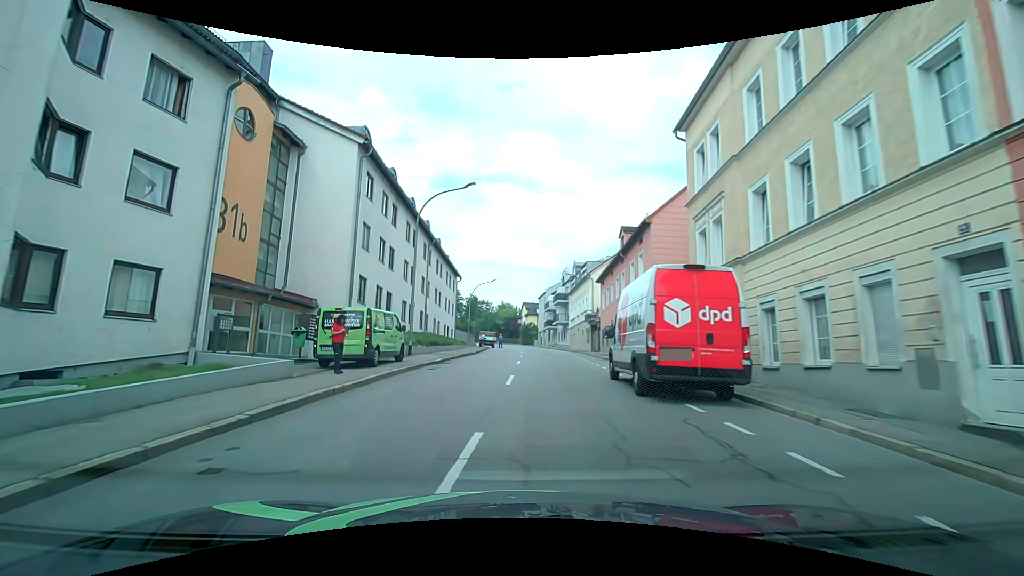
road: tertiary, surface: asphalt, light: Day
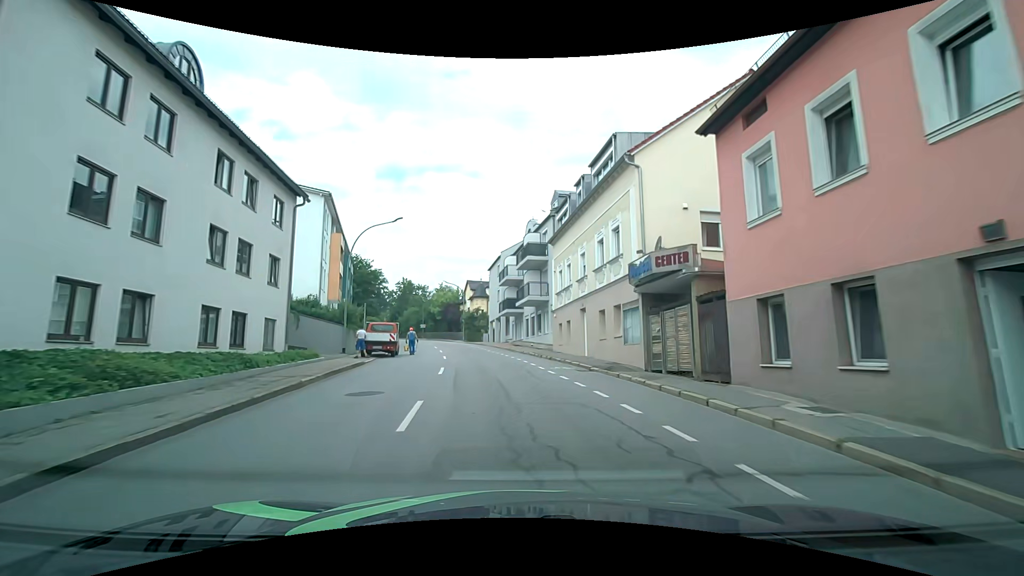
(+1.4, +33.4) m; +6°
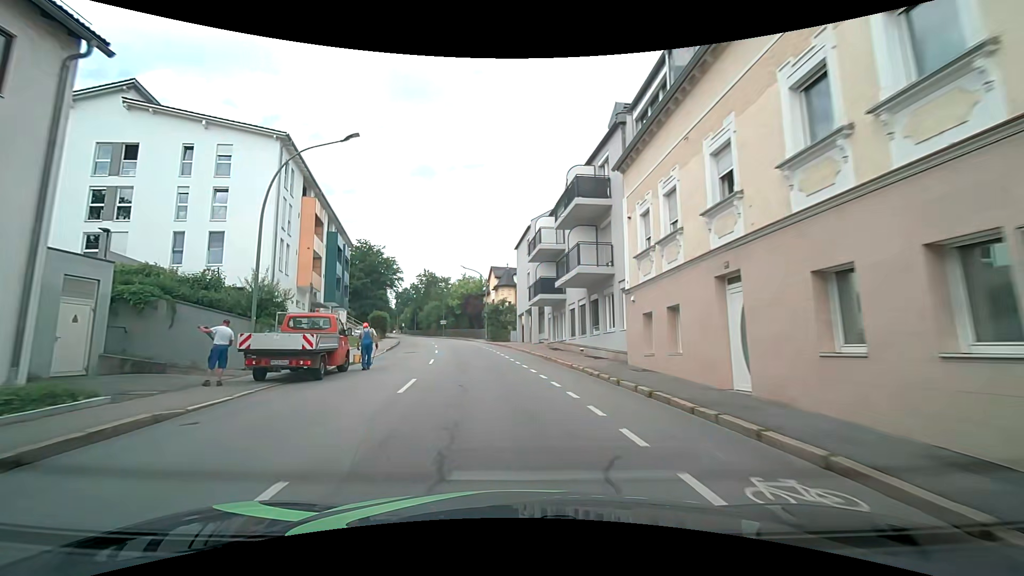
(-0.4, +14.4) m; -4°
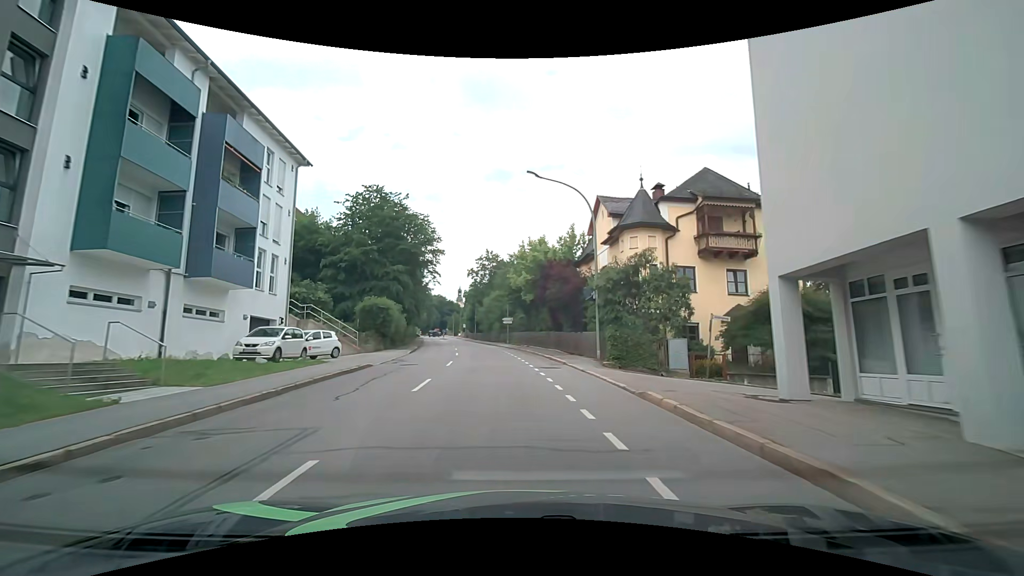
(-3.5, +35.7) m; -8°
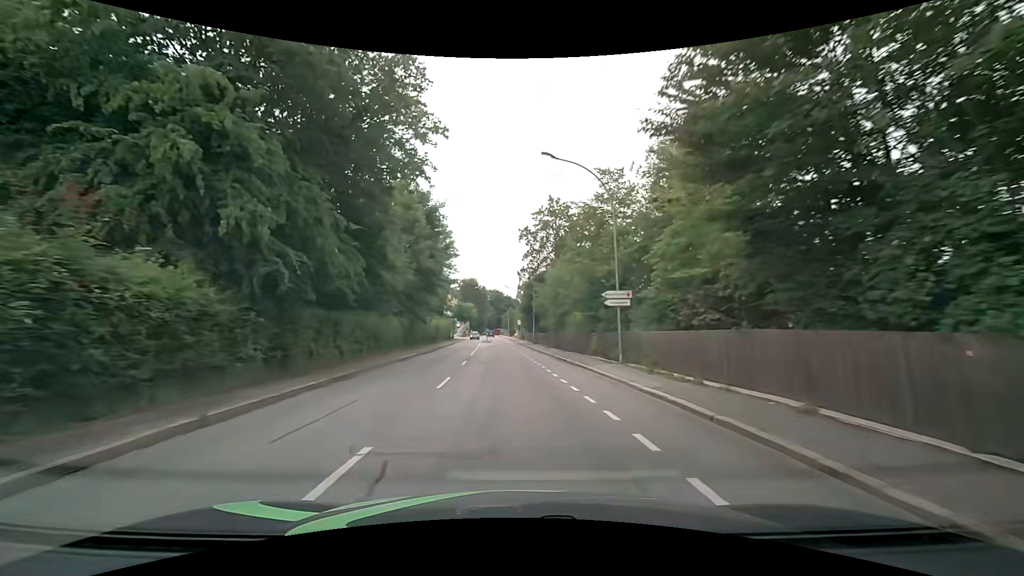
(-2.9, +35.8) m; -7°
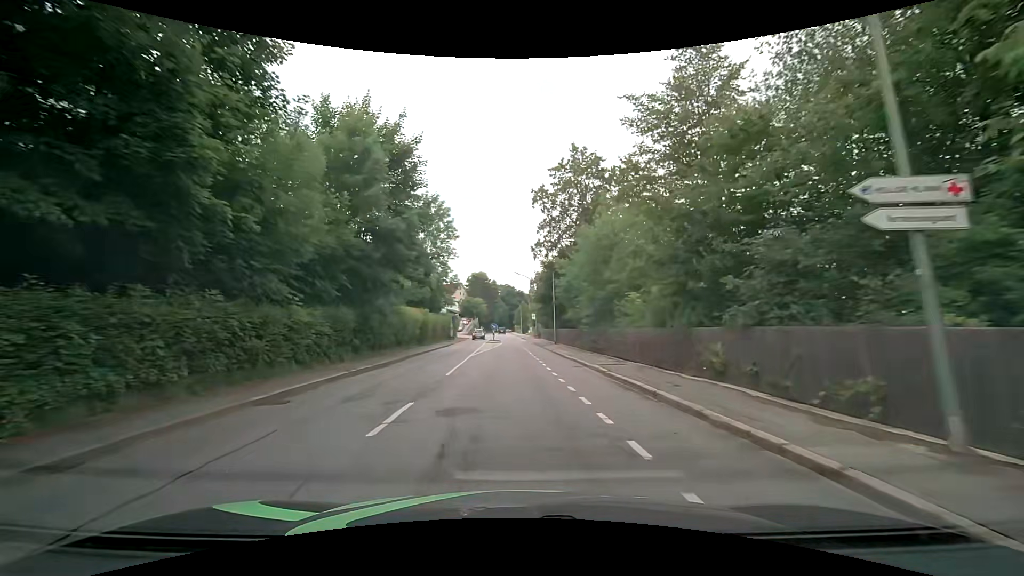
(-0.3, +14.5) m; -2°
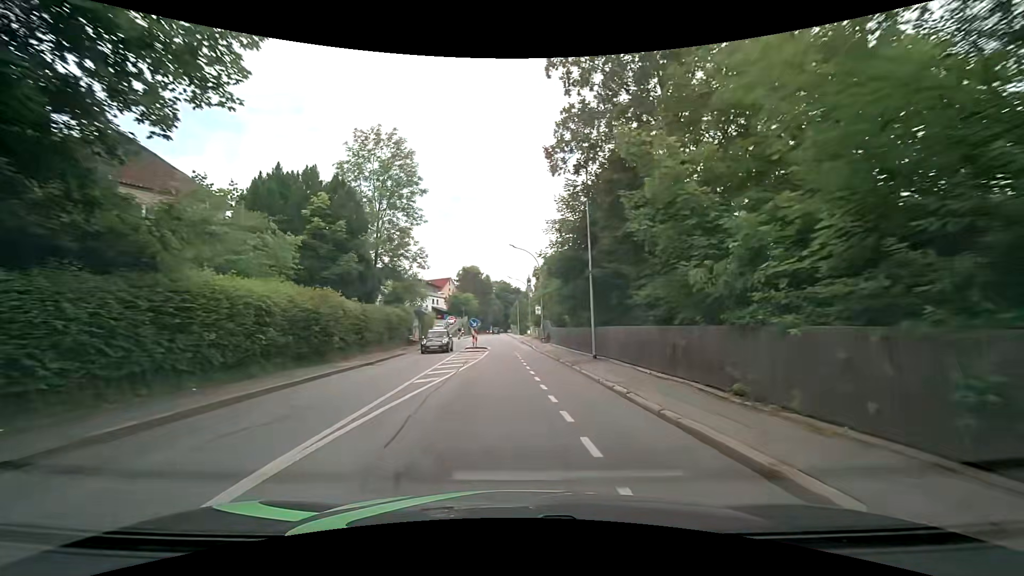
(-0.2, +22.1) m; 0°
